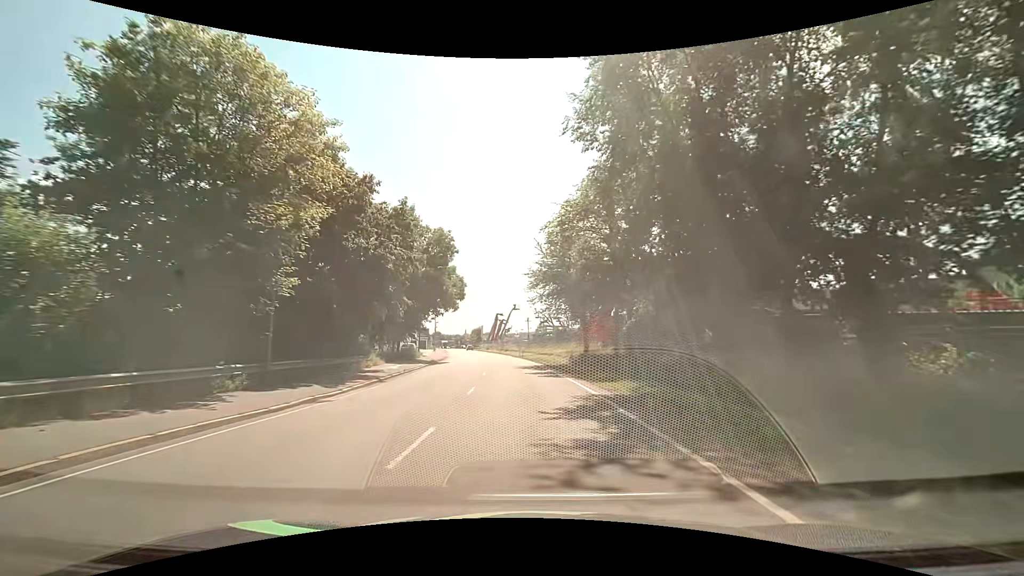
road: primary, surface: asphalt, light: Day
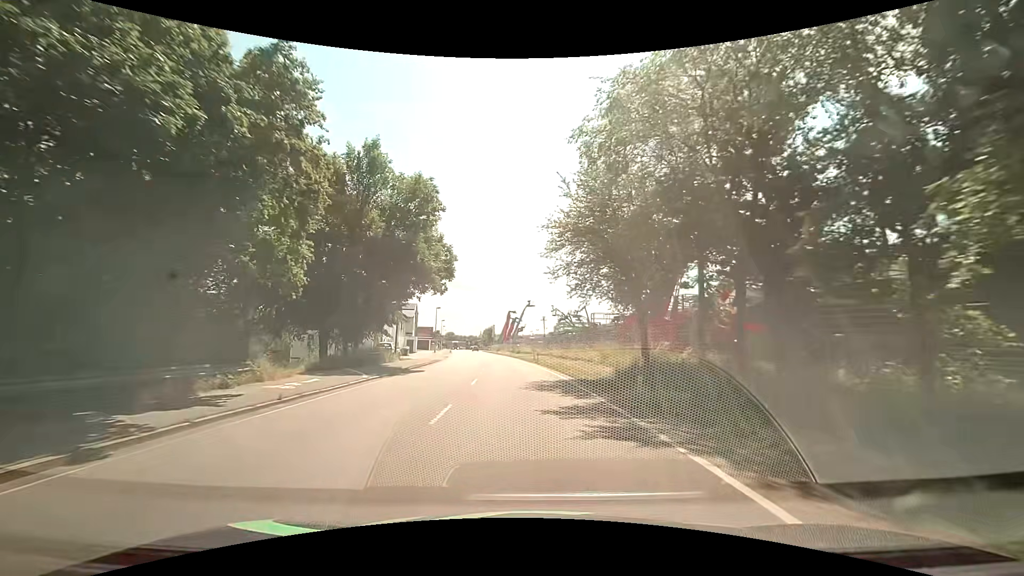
(-0.2, +15.0) m; -2°
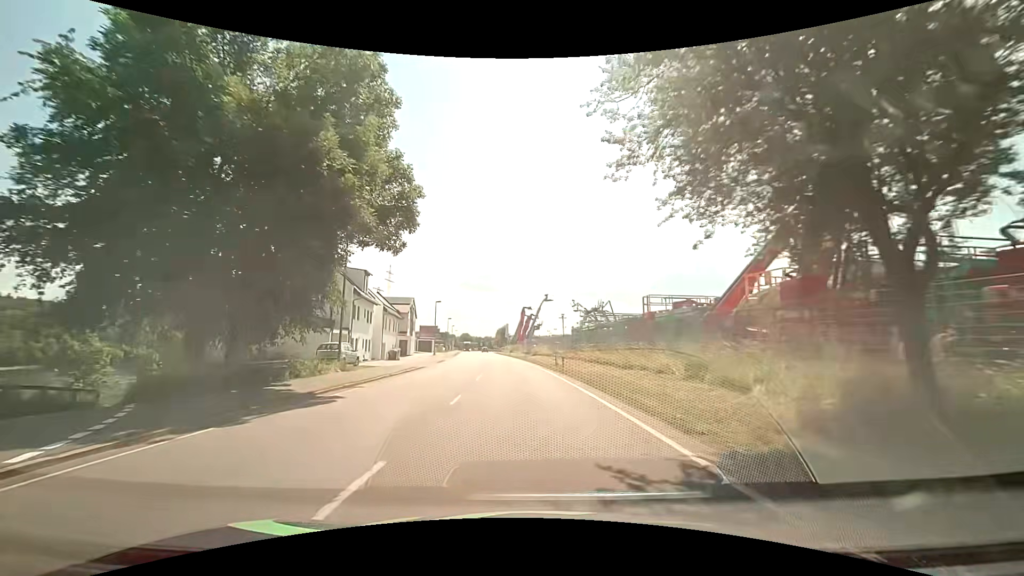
(-0.3, +14.9) m; -2°
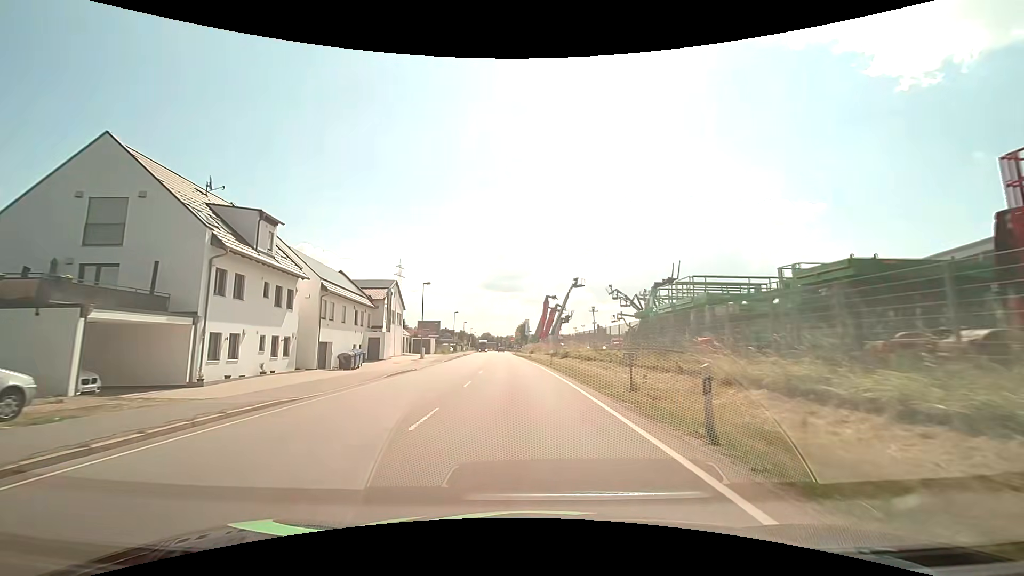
(-0.2, +21.9) m; -3°
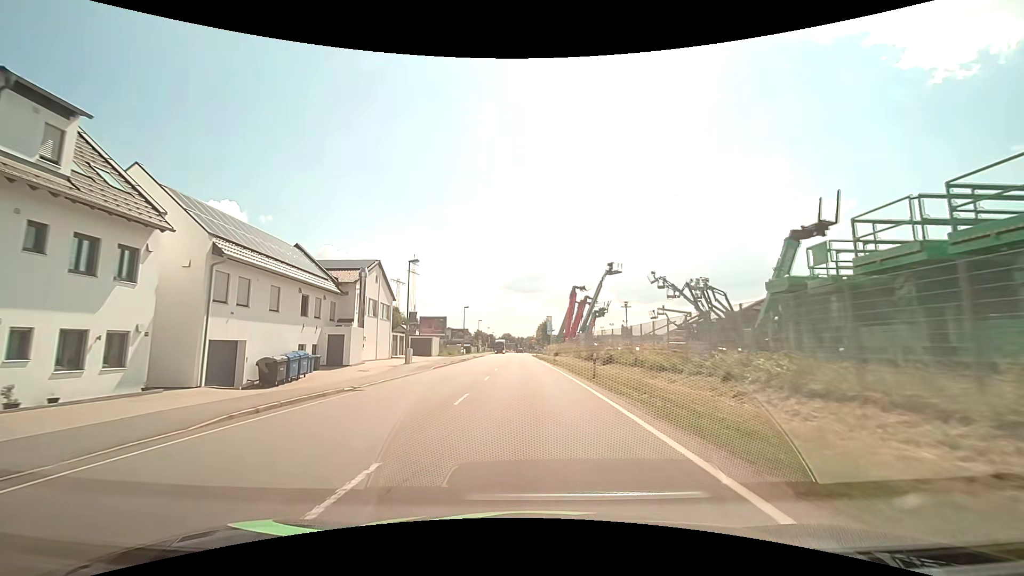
(-0.2, +14.4) m; -2°
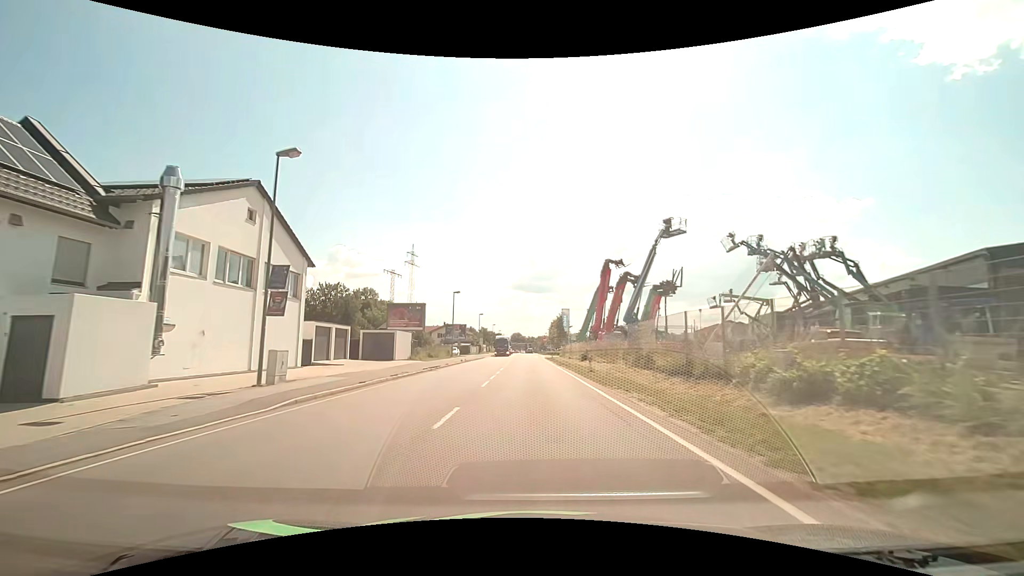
(-0.4, +21.8) m; -2°
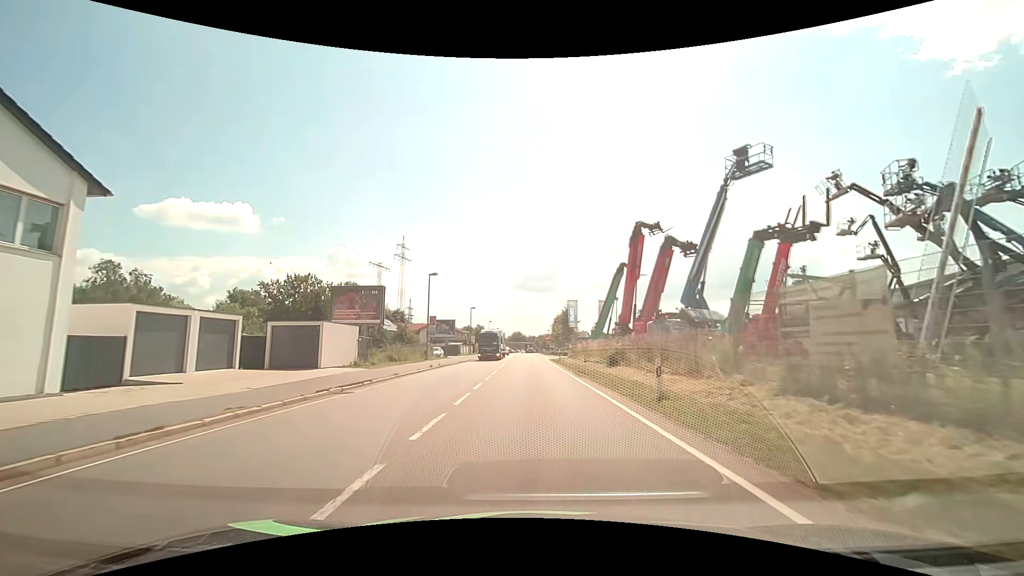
(+0.1, +14.6) m; 0°
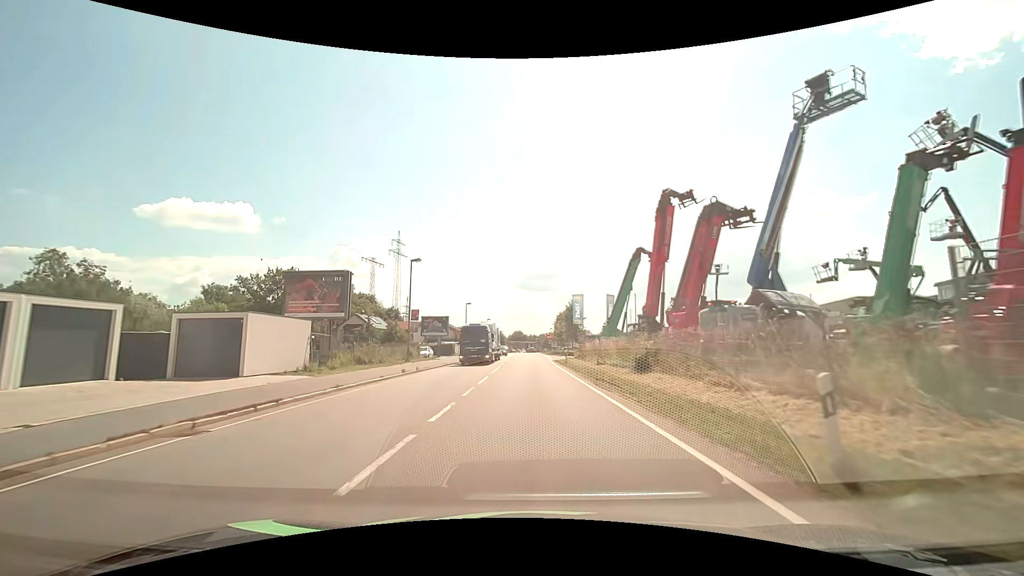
(0.0, +7.2) m; 0°
(0, +10) (0, +20) (0, +30) (0, +40) (0, +50) (0, +60) (0, +70) (0, +80) (0, +90) (0, +100) m
